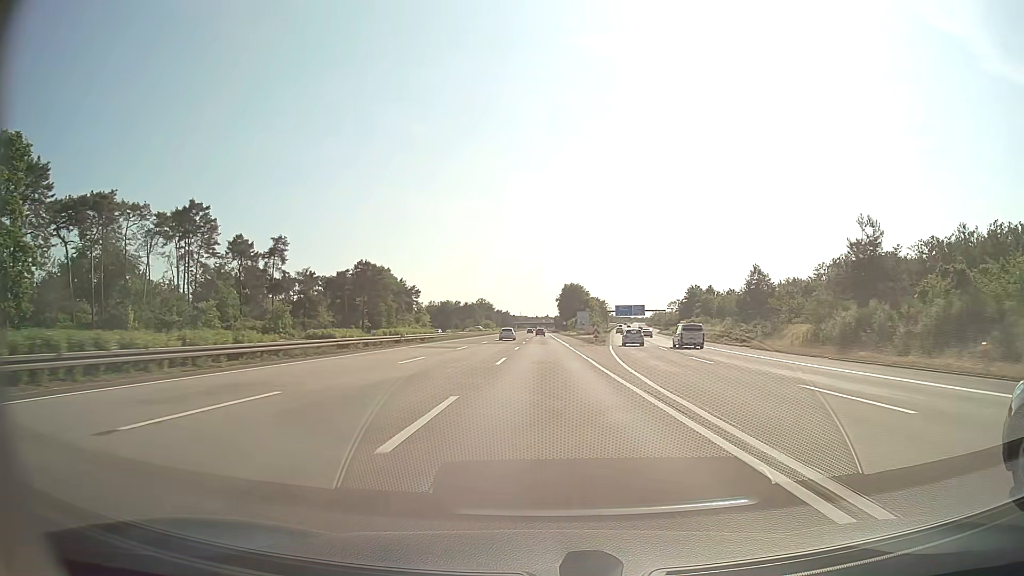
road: motorway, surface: asphalt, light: Day
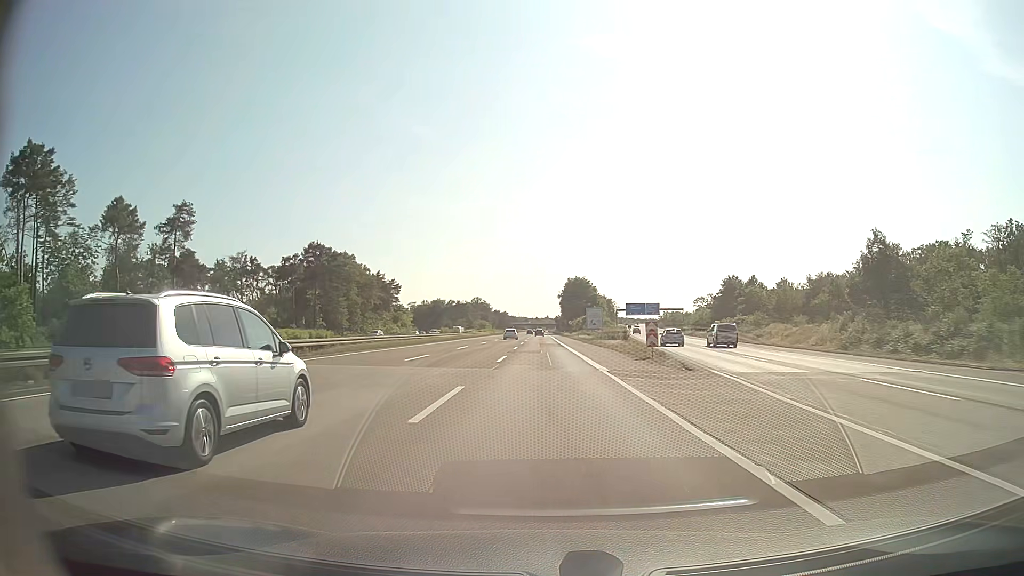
(0.0, +34.9) m; 0°
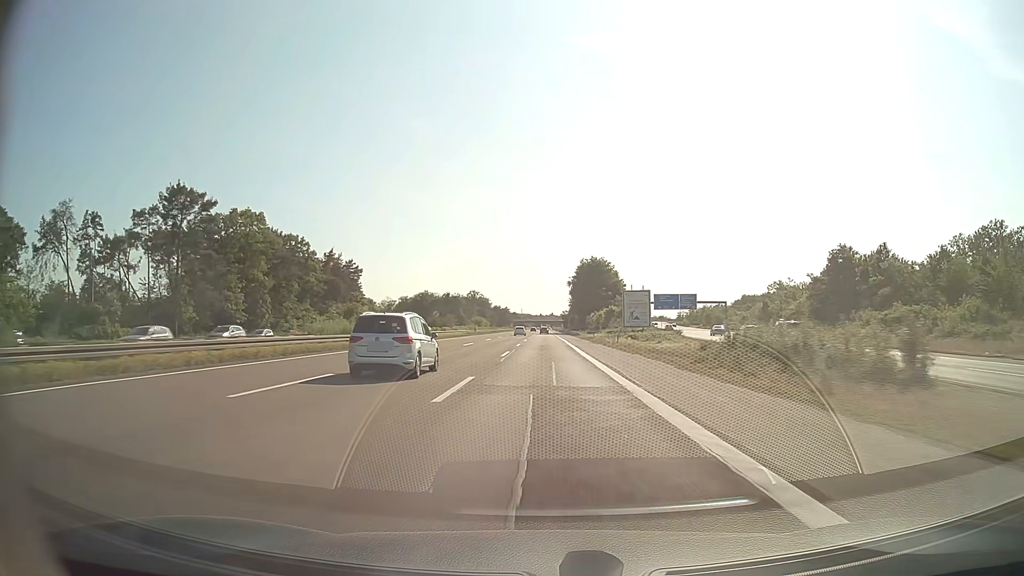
(-0.1, +52.2) m; 0°
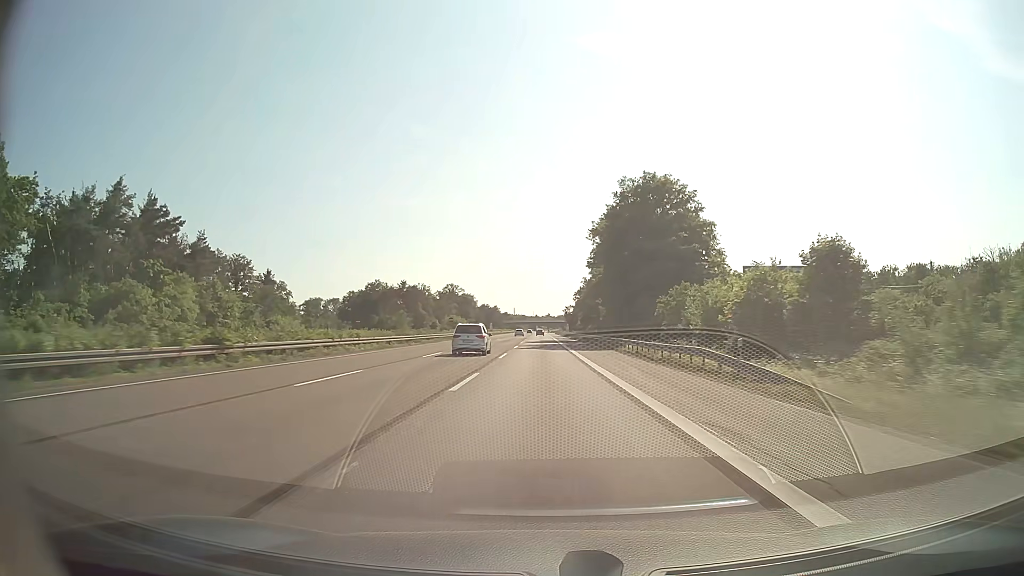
(+0.3, +87.0) m; 0°
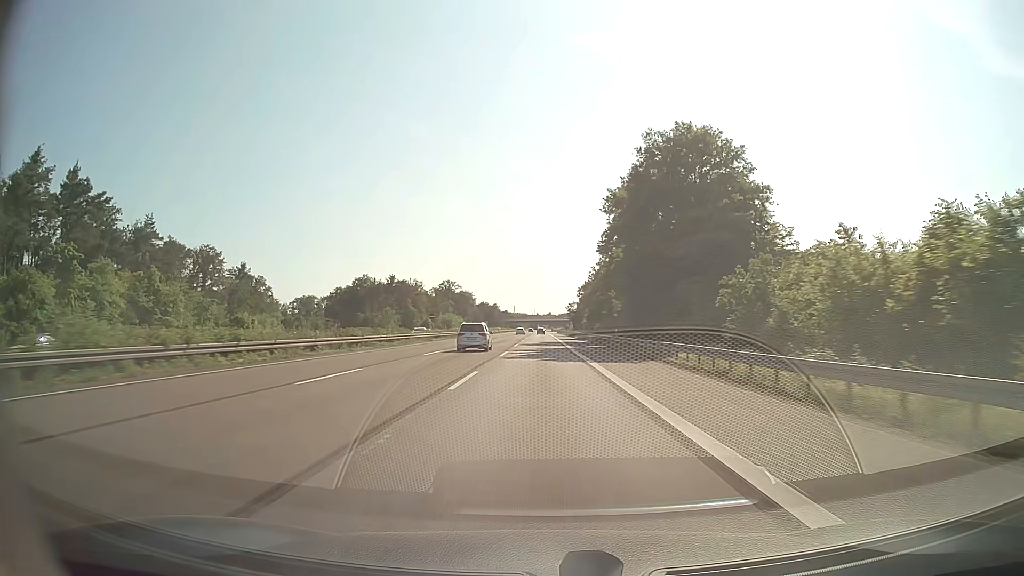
(0.0, +17.4) m; 0°
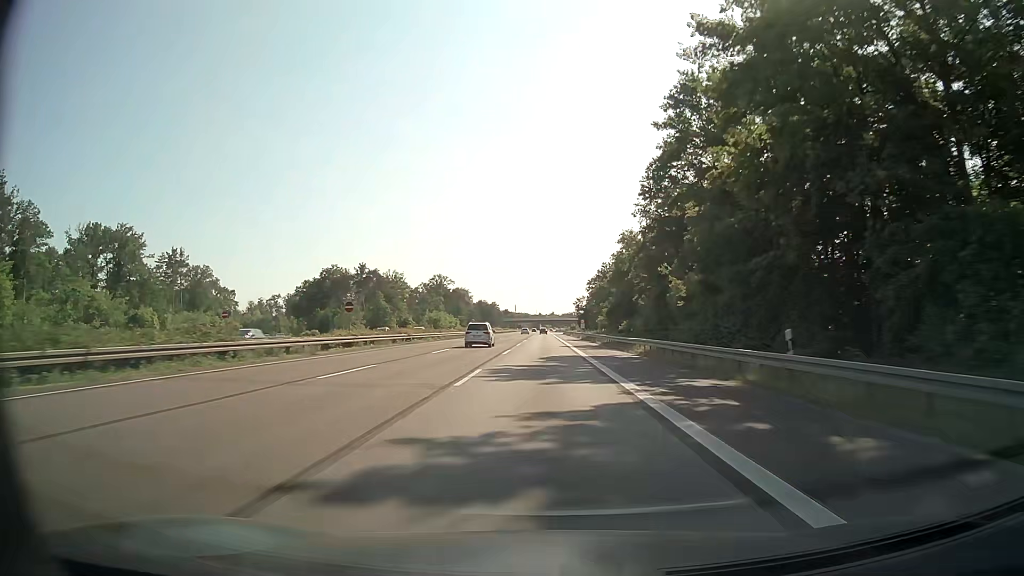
(-0.1, +34.8) m; 0°
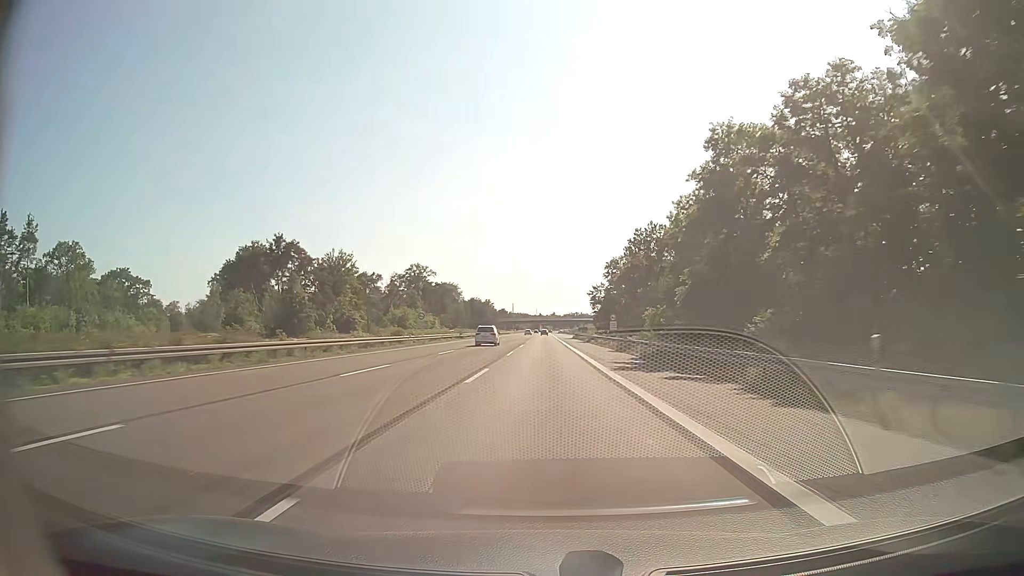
(-0.1, +52.2) m; 0°
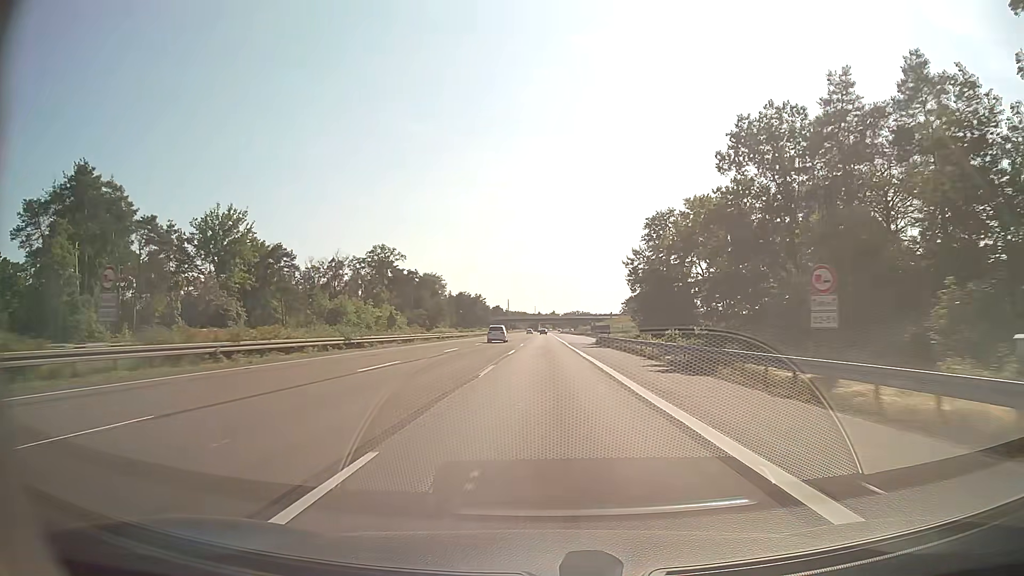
(0.0, +52.3) m; 0°
(0, +10) (0, +20) (0, +30) (0, +40) (0, +50) (0, +60) (0, +70) (0, +80) (0, +90) (0, +100) m
